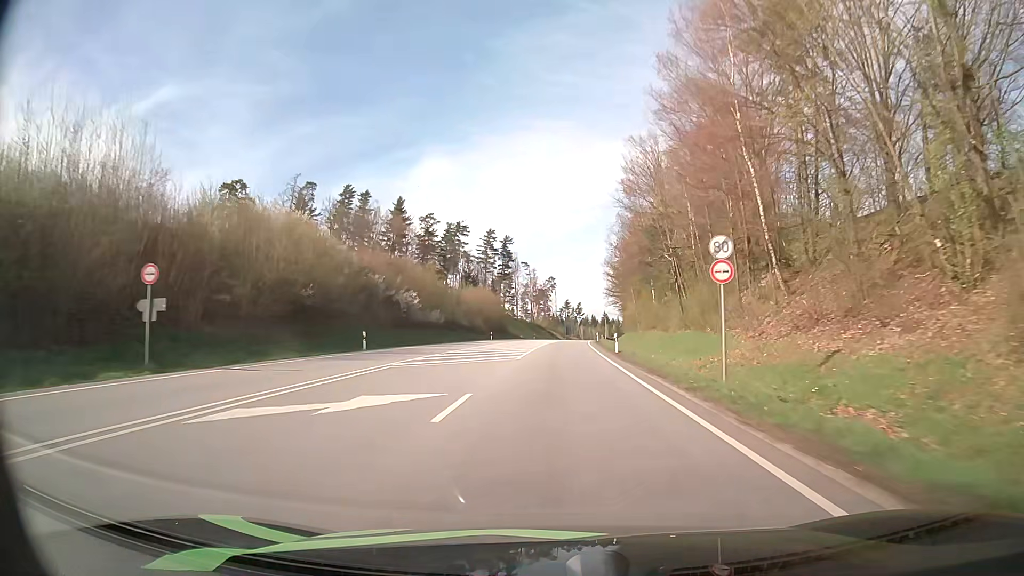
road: primary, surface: asphalt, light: Day
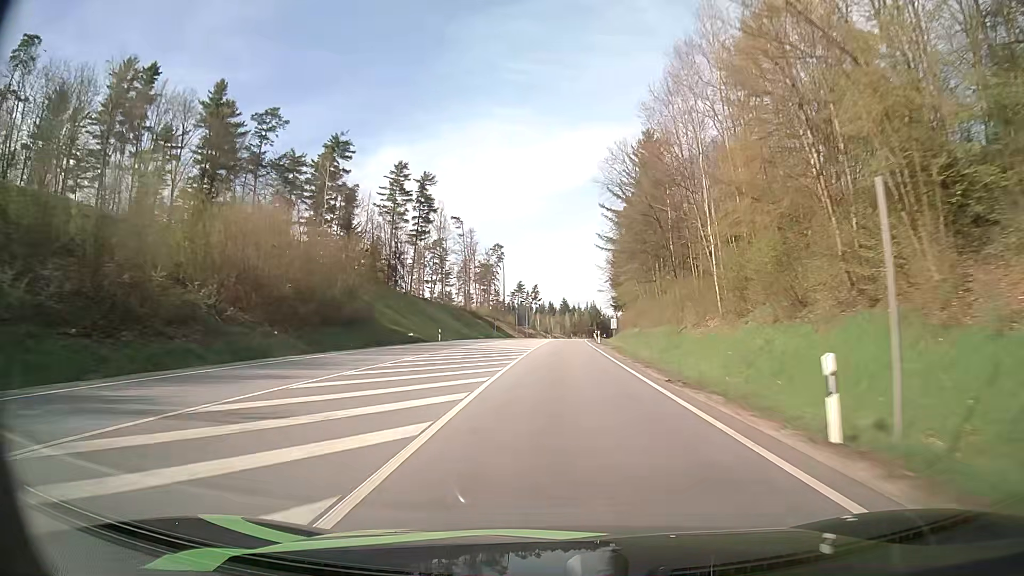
(+2.5, +78.1) m; +4°
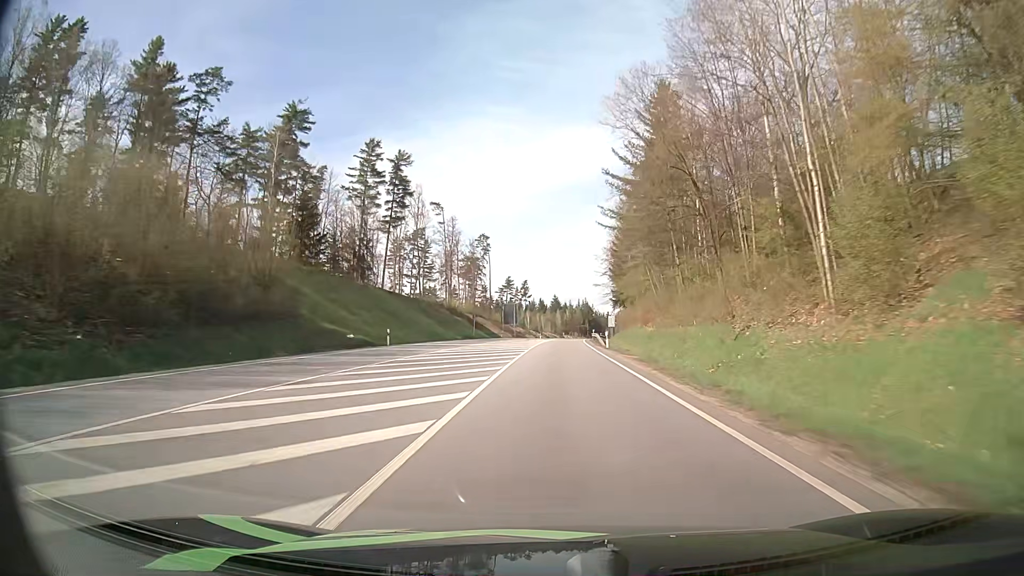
(+0.1, +15.9) m; +1°
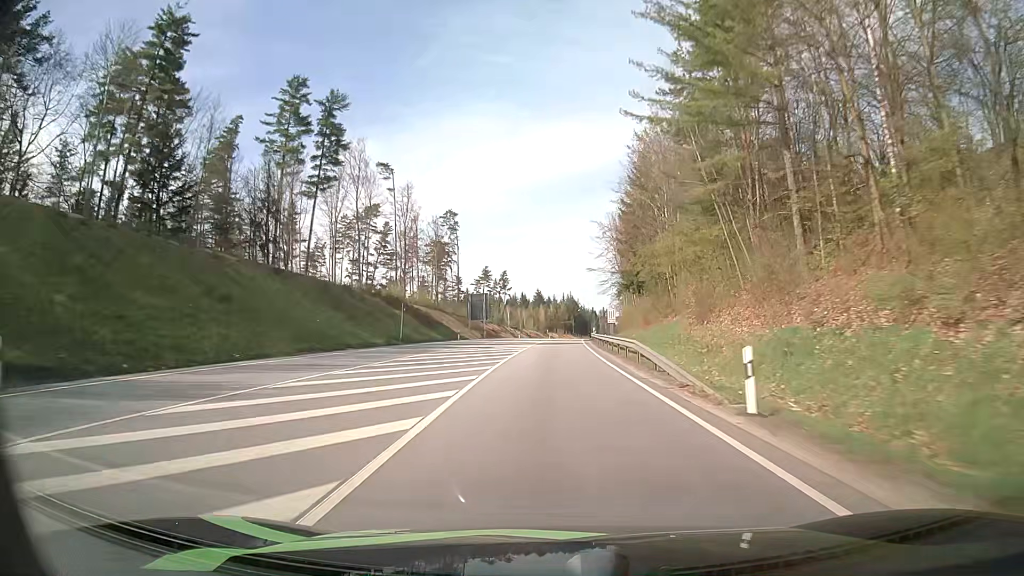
(+0.5, +31.9) m; +2°
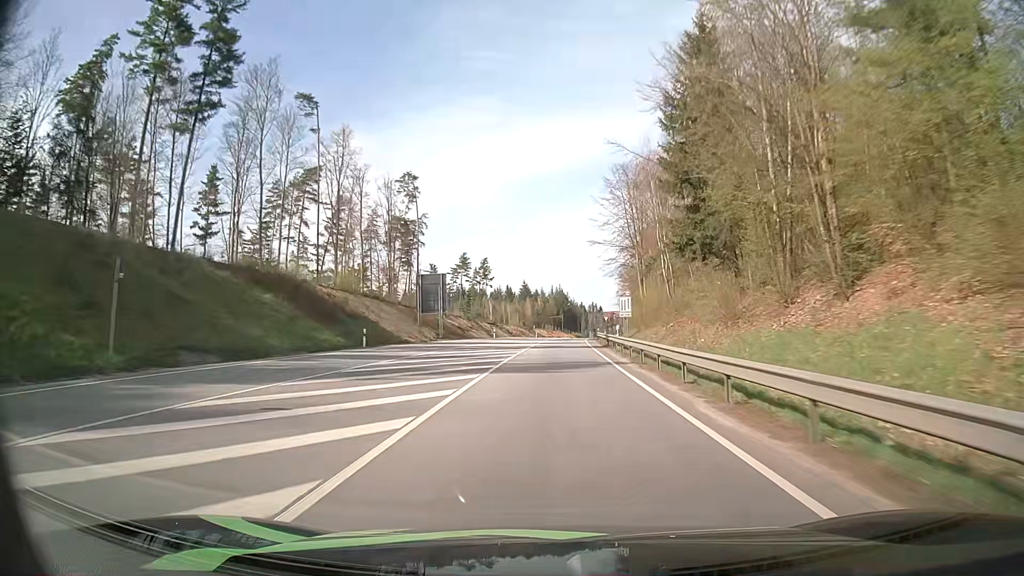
(+0.3, +32.1) m; +1°
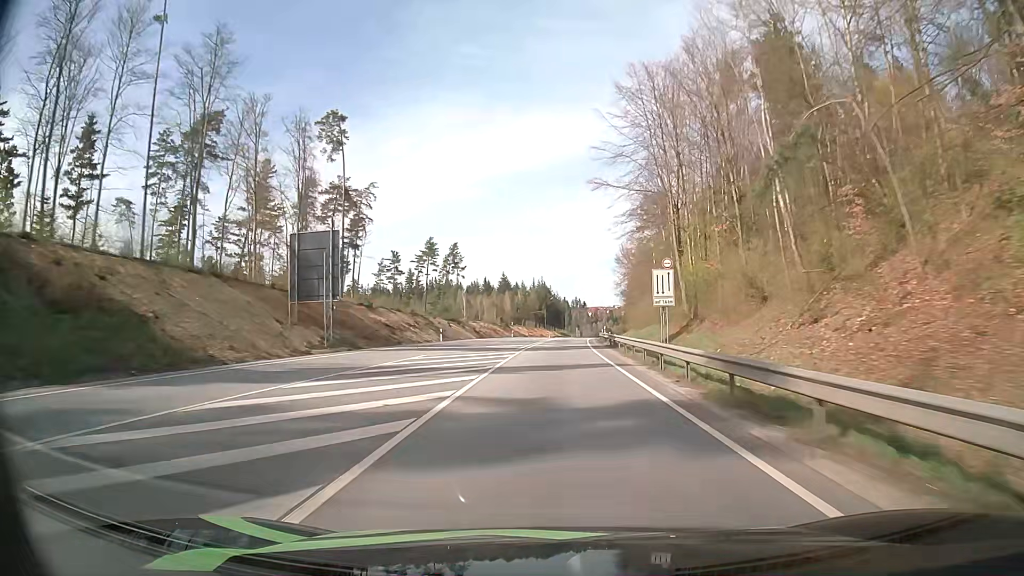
(+0.4, +32.3) m; +1°
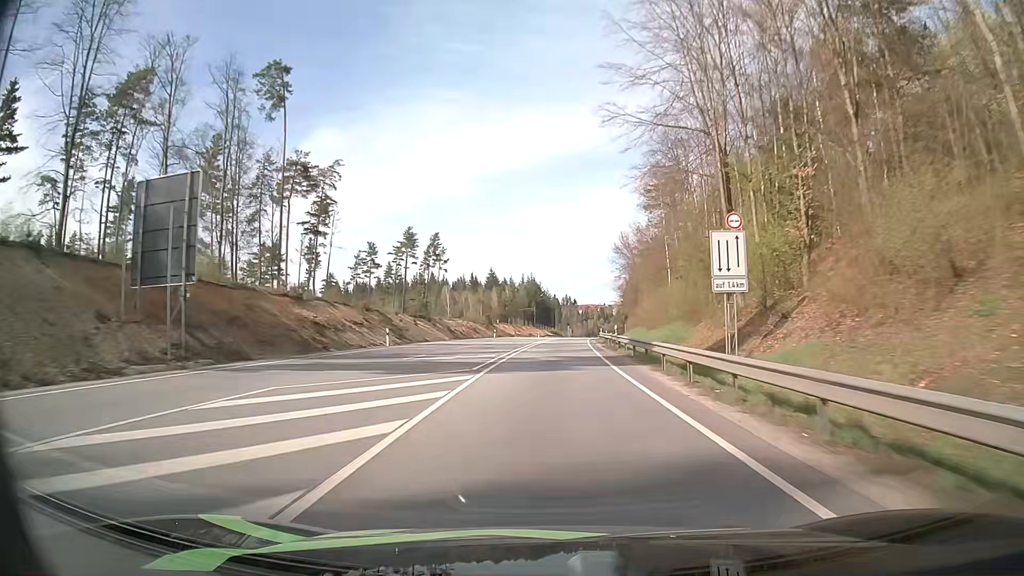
(+0.2, +16.2) m; +1°
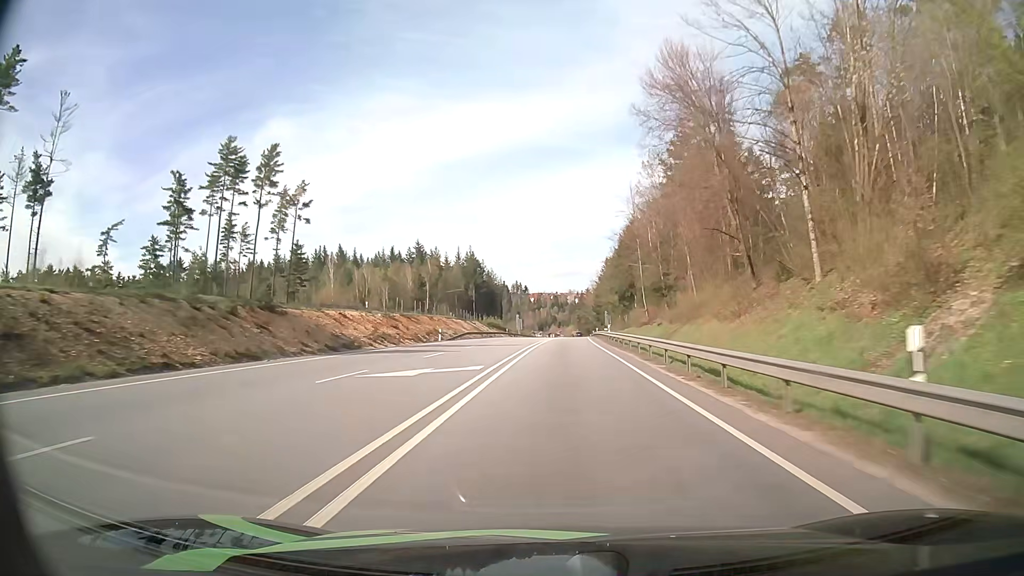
(+2.8, +81.1) m; +4°
(0, +10) (0, +20) (0, +30) (+1, +40) (+1, +50) (+2, +60) (+2, +70) (+3, +80) (+3, +90) (+4, +100) m
